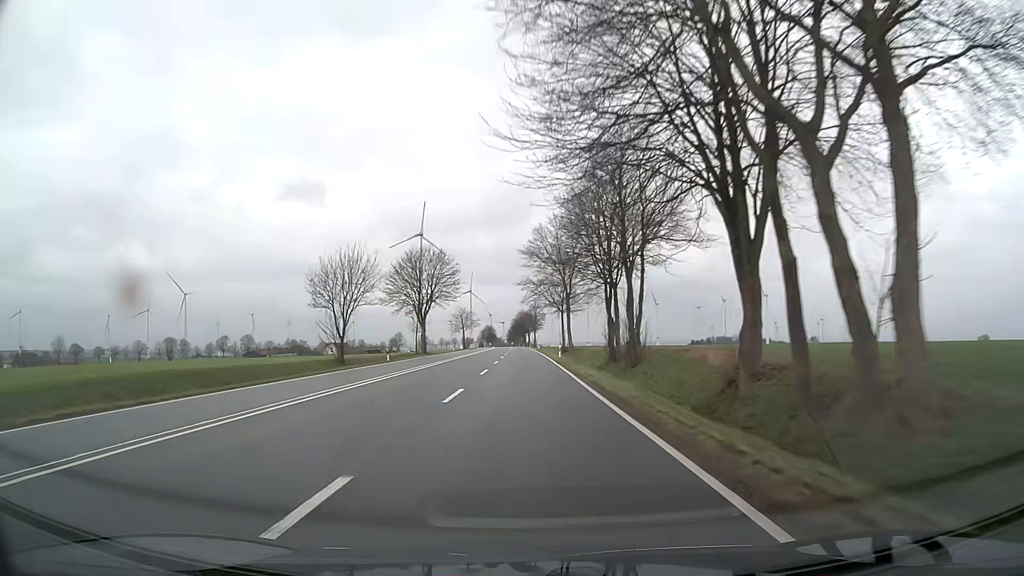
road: primary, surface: asphalt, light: Day
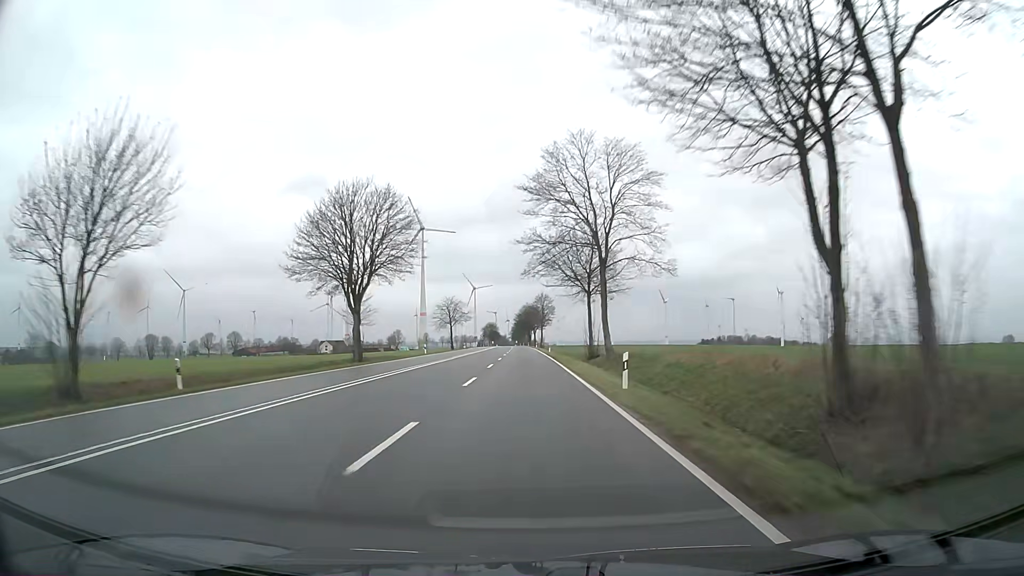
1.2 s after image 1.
(0.0, +31.6) m; 0°
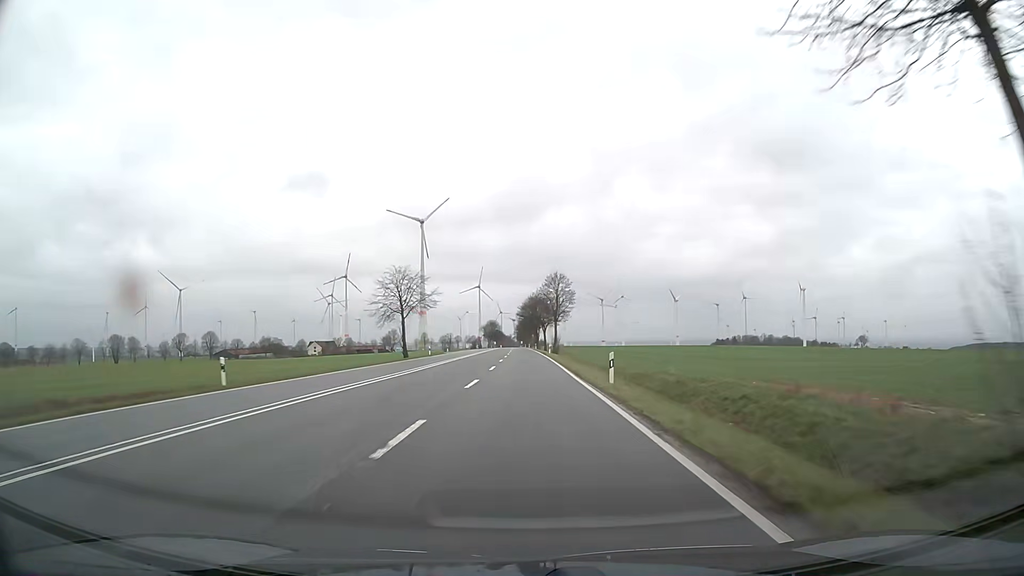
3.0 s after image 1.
(-0.3, +47.4) m; -1°
(0, +10) (0, +20) (0, +30) (0, +40) (0, +50) (0, +60) (0, +70) (-1, +80) (-1, +90) (-1, +100) m
